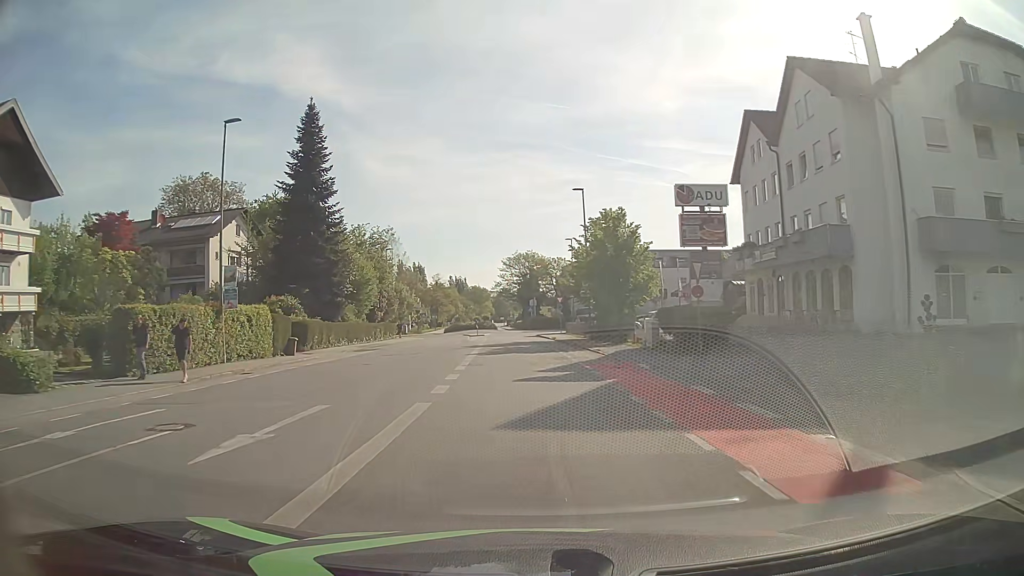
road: tertiary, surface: asphalt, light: Day
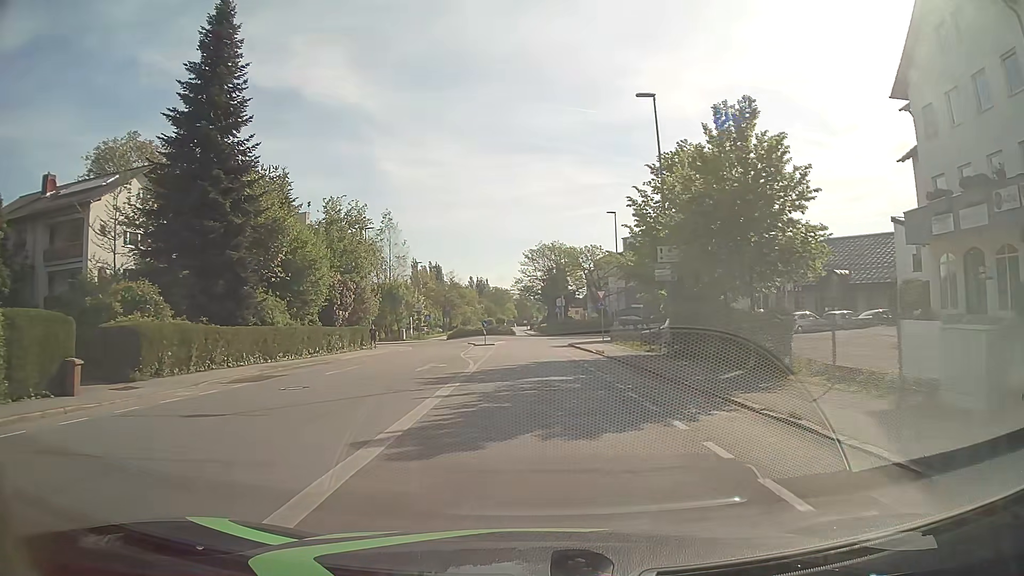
(-0.6, +20.2) m; -2°
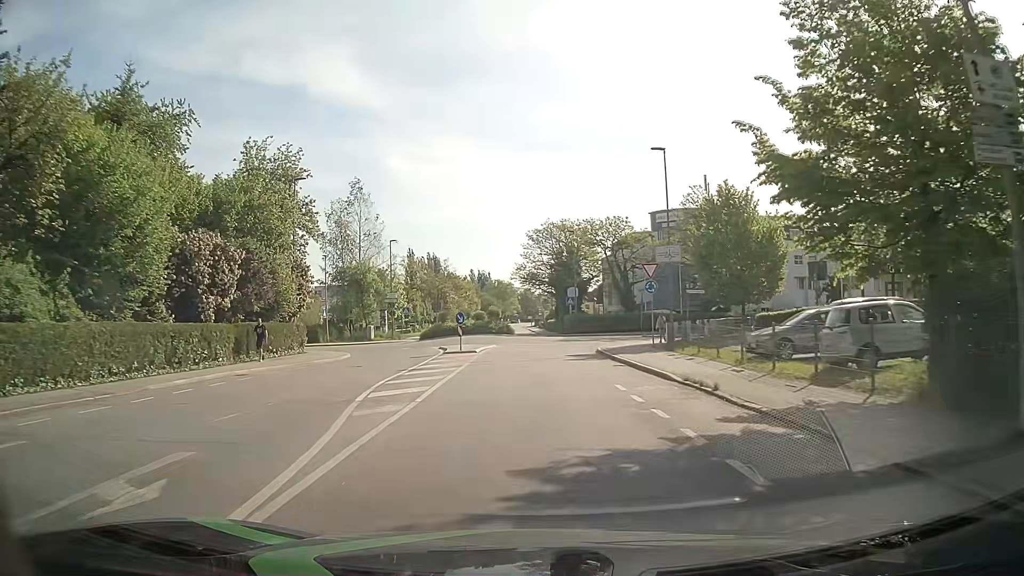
(-0.1, +19.1) m; 0°
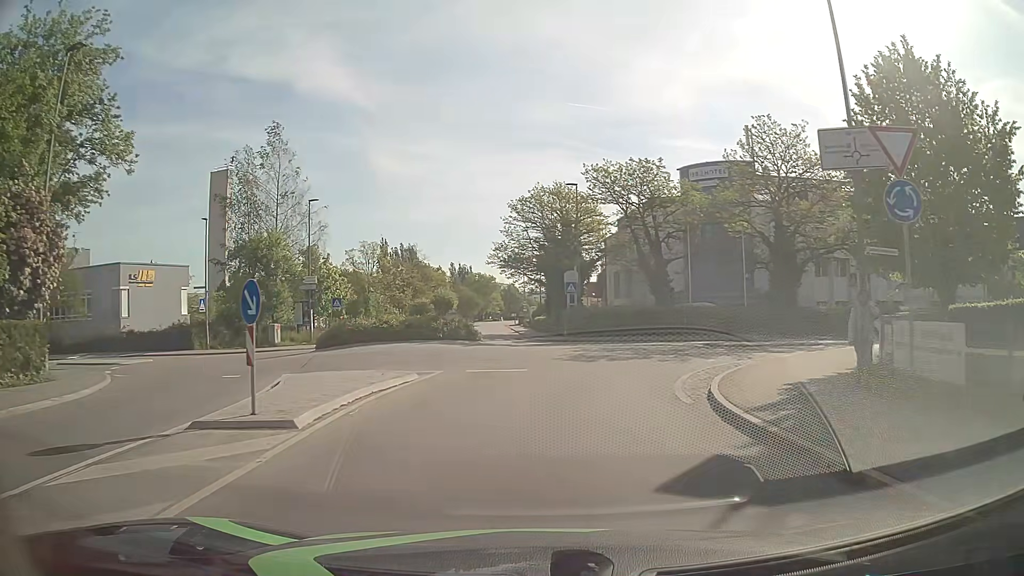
(+0.1, +21.8) m; +1°
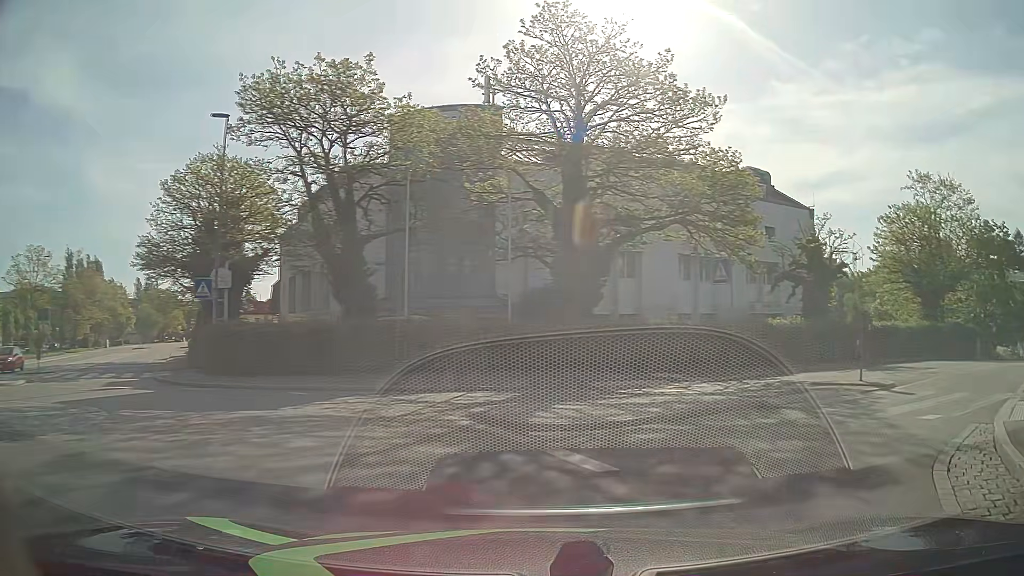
(+2.5, +18.0) m; +27°
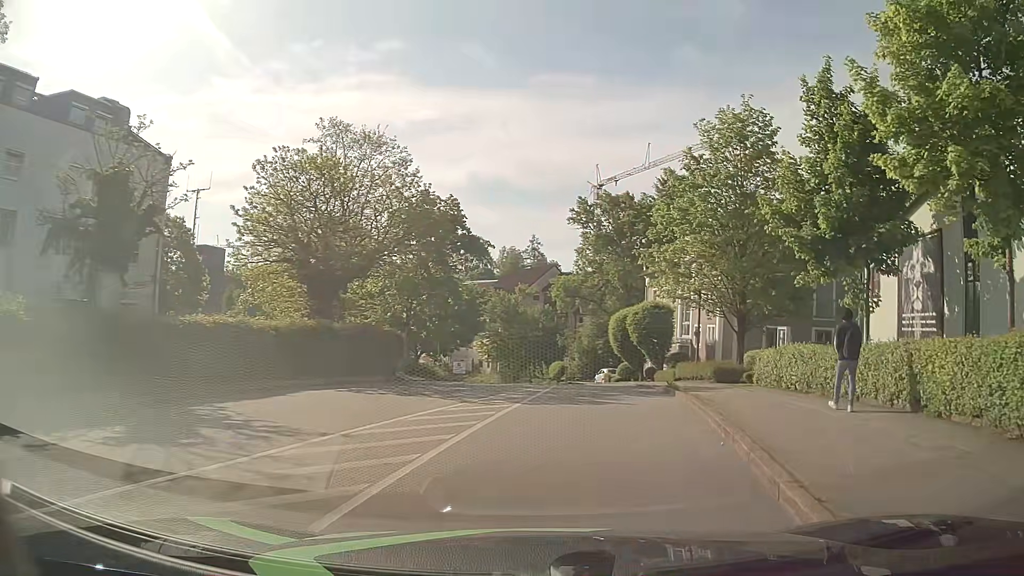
(+7.6, +12.9) m; +51°
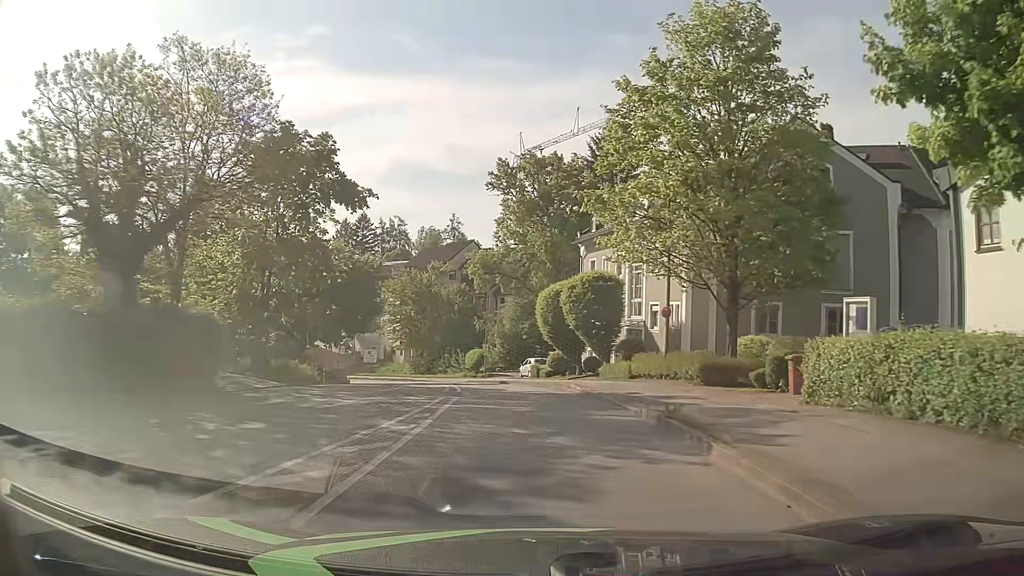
(+0.8, +10.8) m; +7°
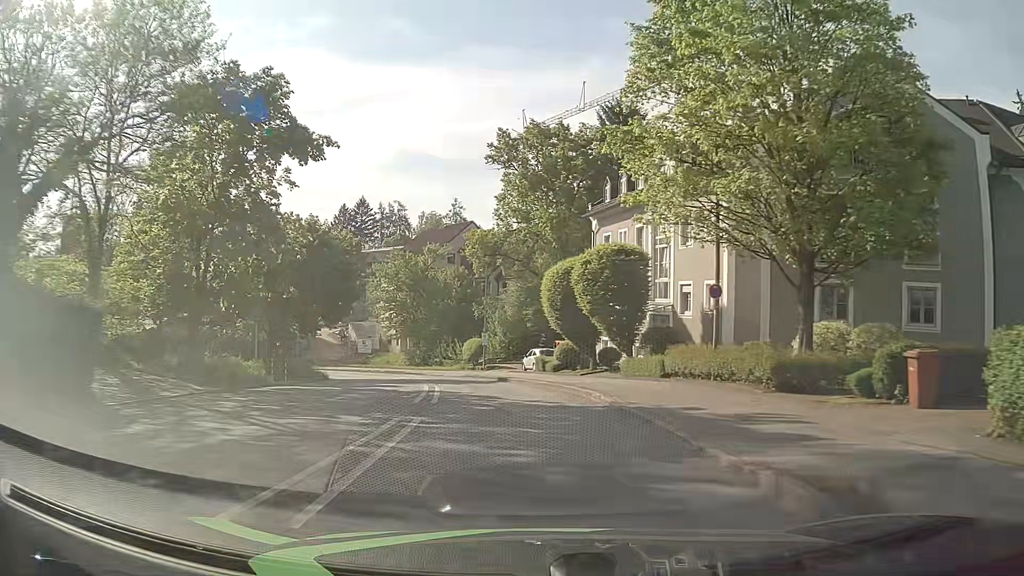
(-0.1, +6.2) m; -1°
(0, +10) (-1, +20) (-3, +30) (-5, +39) (-9, +49) (-13, +58) (-18, +67) (-24, +75) (-30, +83) (-37, +90) m
